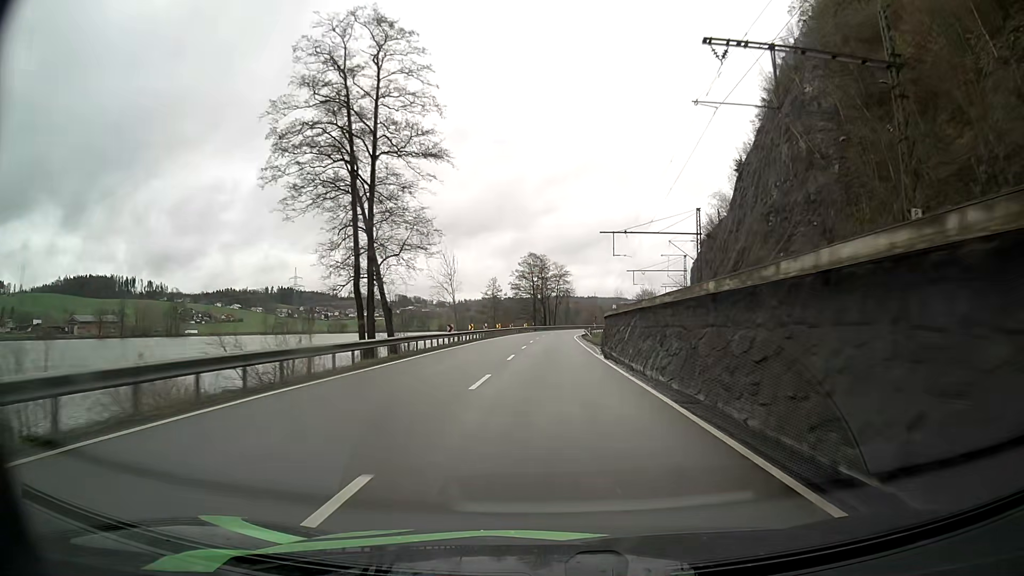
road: primary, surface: asphalt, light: Day
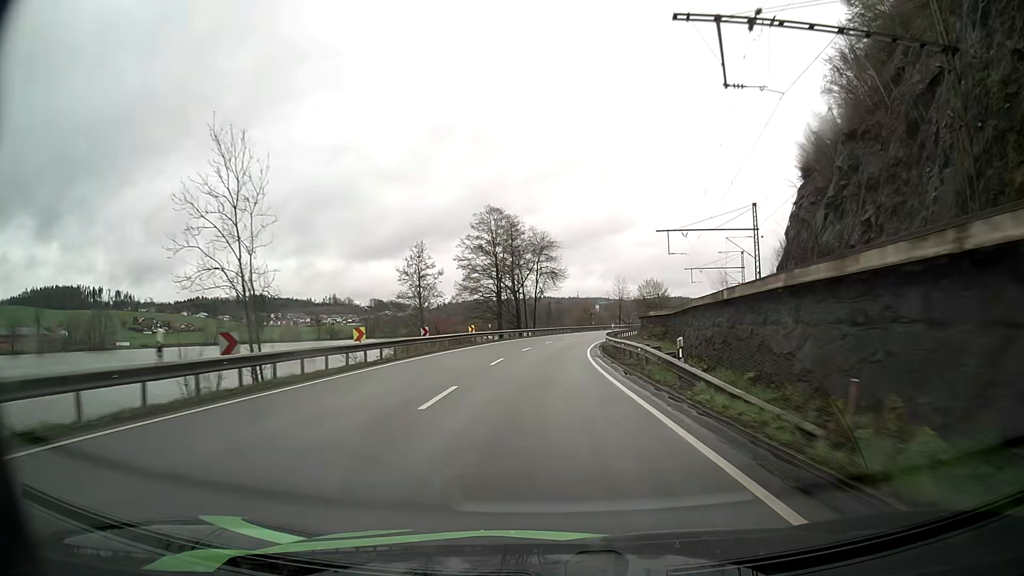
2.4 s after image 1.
(+0.5, +50.7) m; +1°
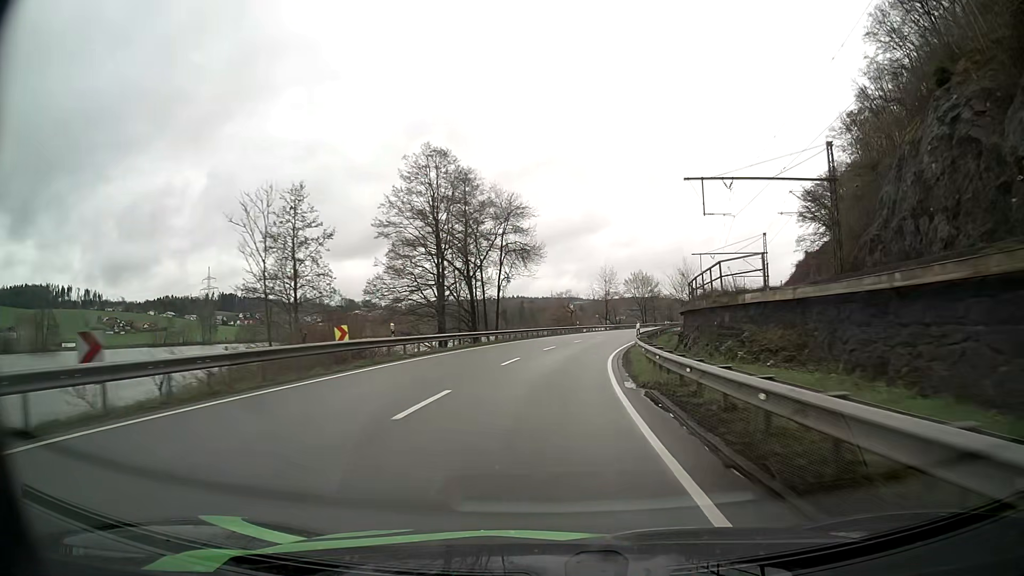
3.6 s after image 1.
(+0.4, +25.3) m; +2°
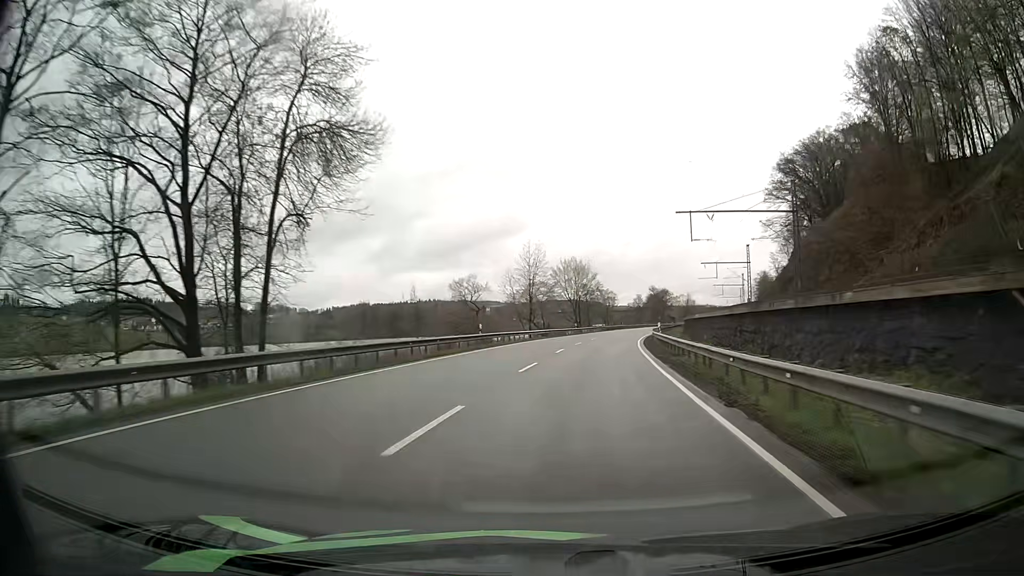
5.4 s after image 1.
(+2.3, +37.8) m; +7°
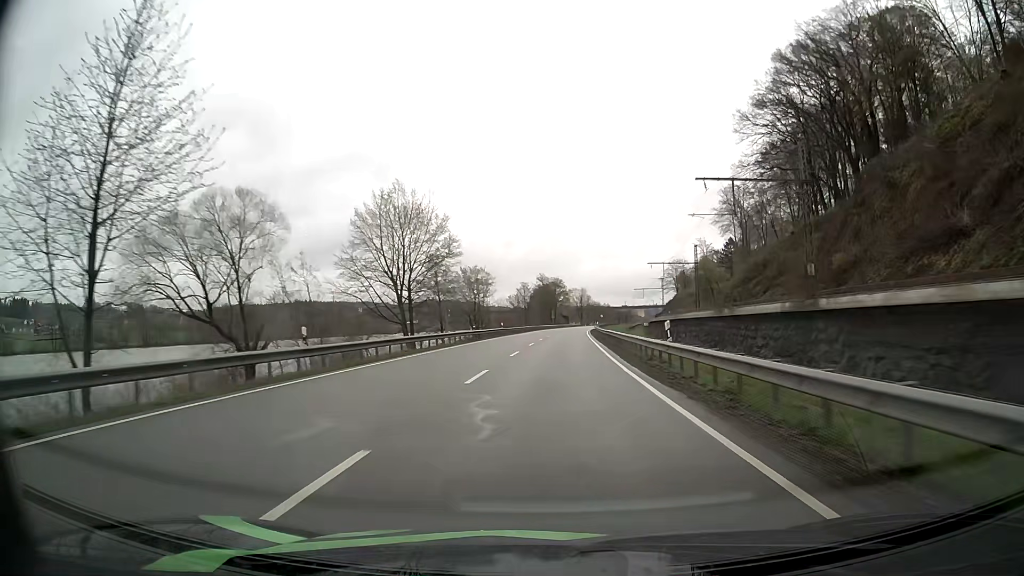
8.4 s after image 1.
(+6.7, +62.9) m; +10°
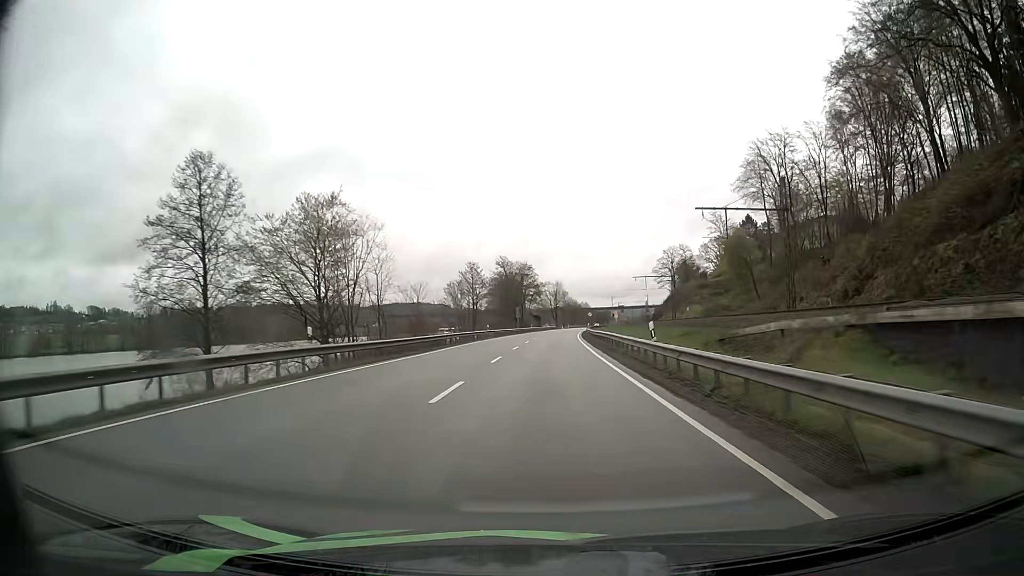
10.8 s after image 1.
(+1.4, +51.2) m; +3°
(0, +10) (0, +20) (0, +30) (0, +40) (+1, +50) (+1, +60) (+1, +70) (+2, +80) (+2, +90) (+3, +100) m
